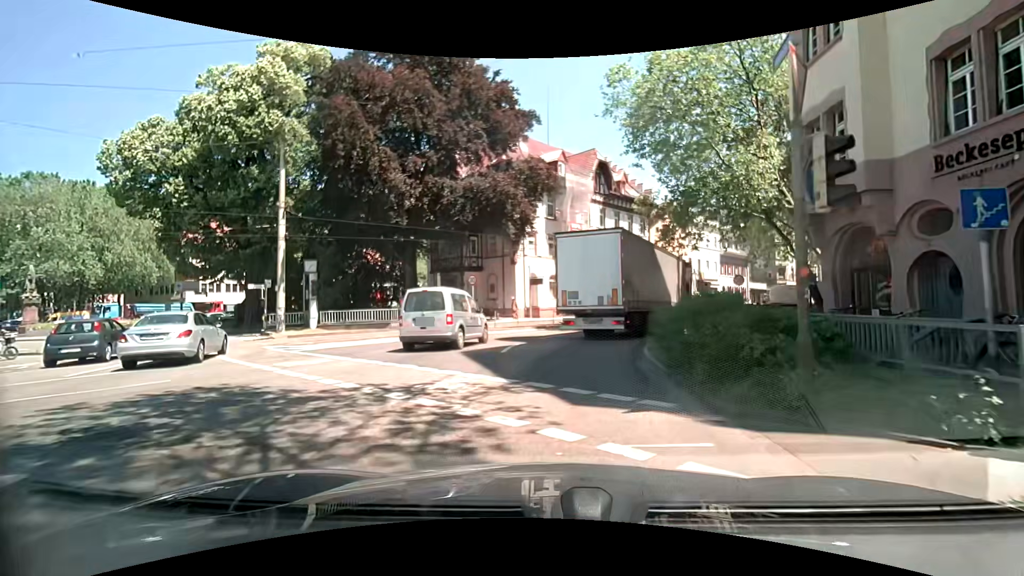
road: primary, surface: asphalt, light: Day
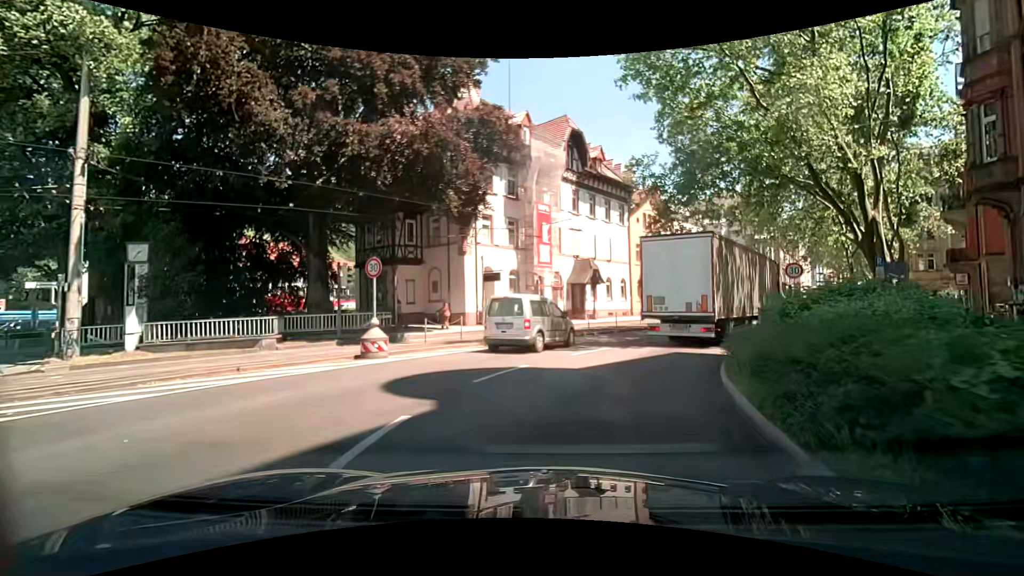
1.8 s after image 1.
(+0.2, +10.1) m; +3°
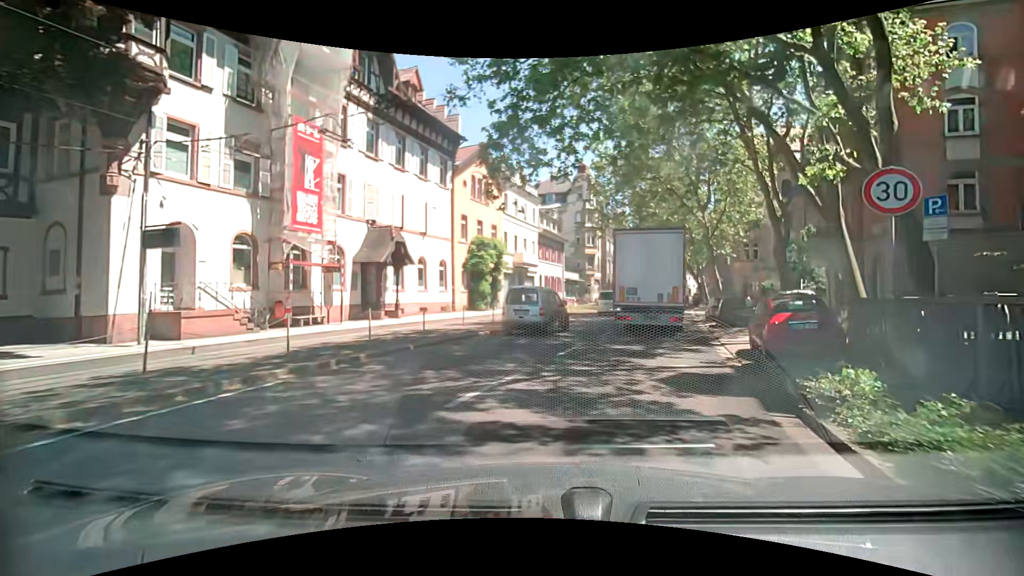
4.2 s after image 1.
(+2.0, +13.8) m; +21°
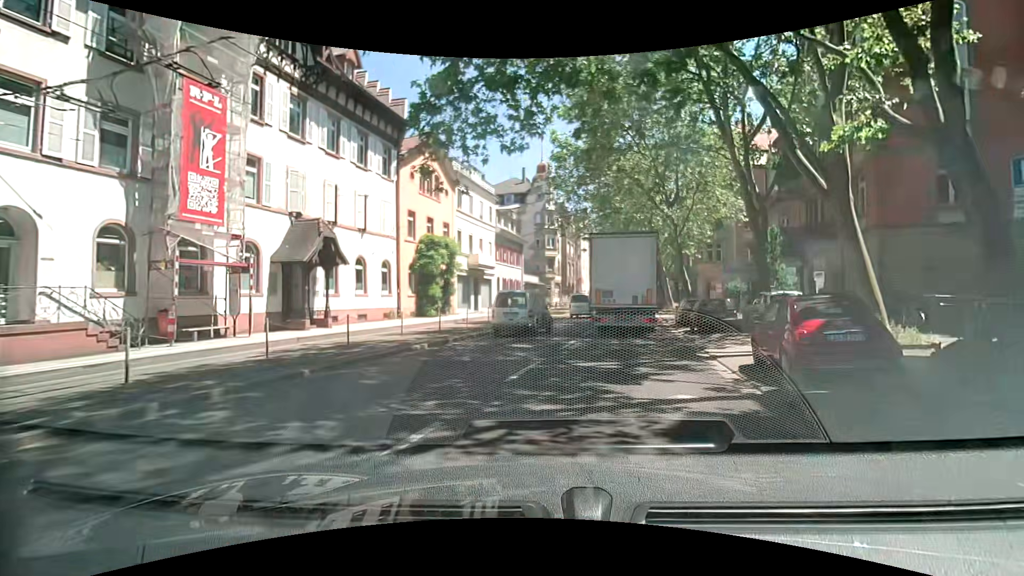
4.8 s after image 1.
(+0.1, +3.5) m; +3°
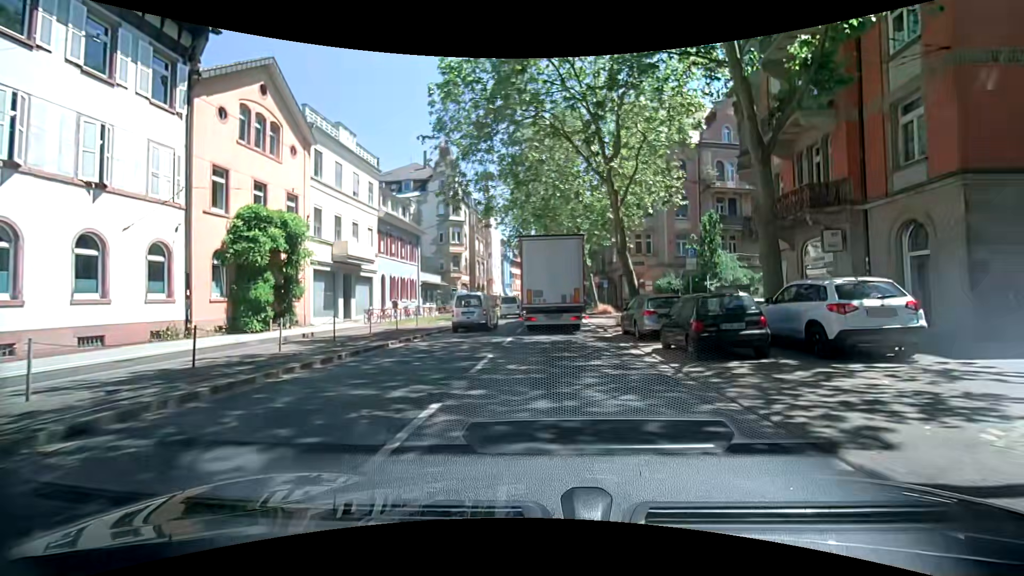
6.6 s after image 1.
(+0.9, +10.8) m; +9°
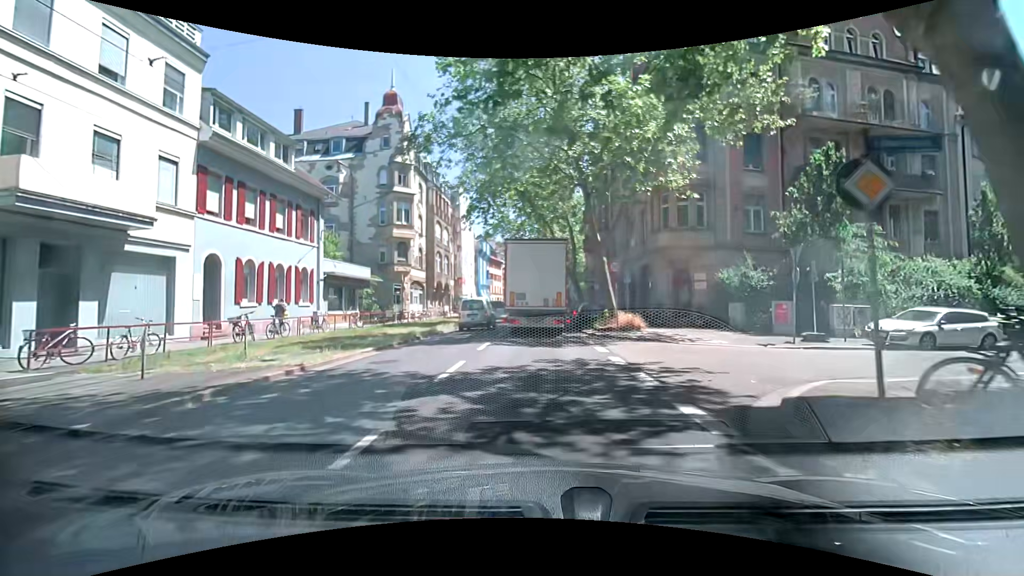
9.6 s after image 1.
(+0.6, +19.3) m; +3°
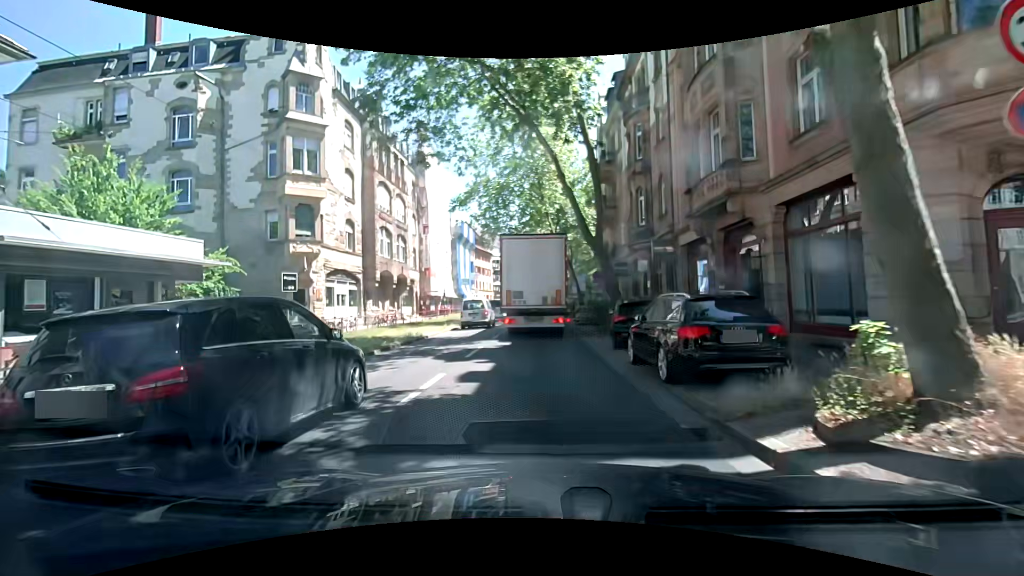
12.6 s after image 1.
(-0.5, +19.6) m; 0°
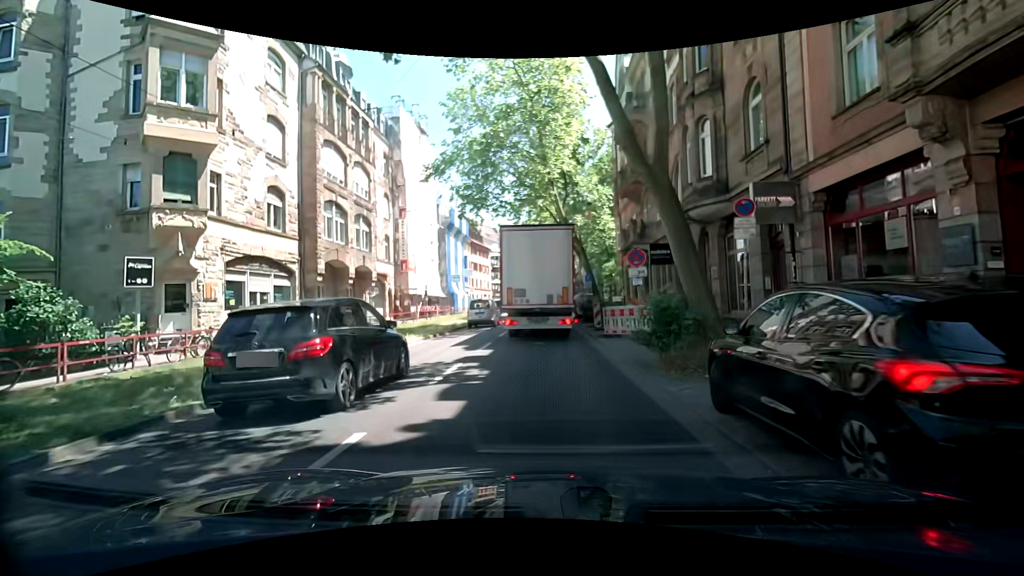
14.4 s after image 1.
(-0.1, +10.4) m; -1°
